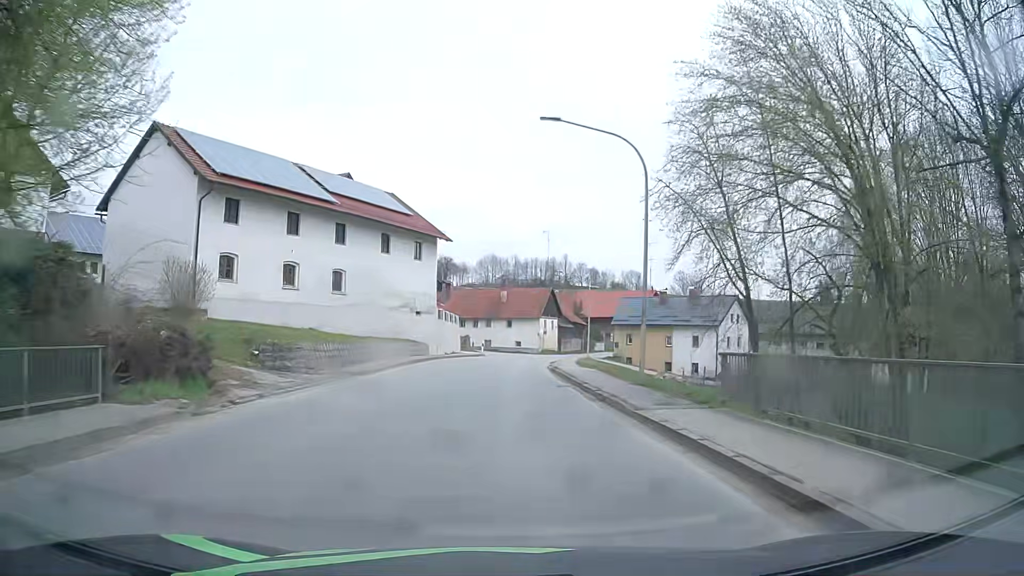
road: secondary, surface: asphalt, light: Day
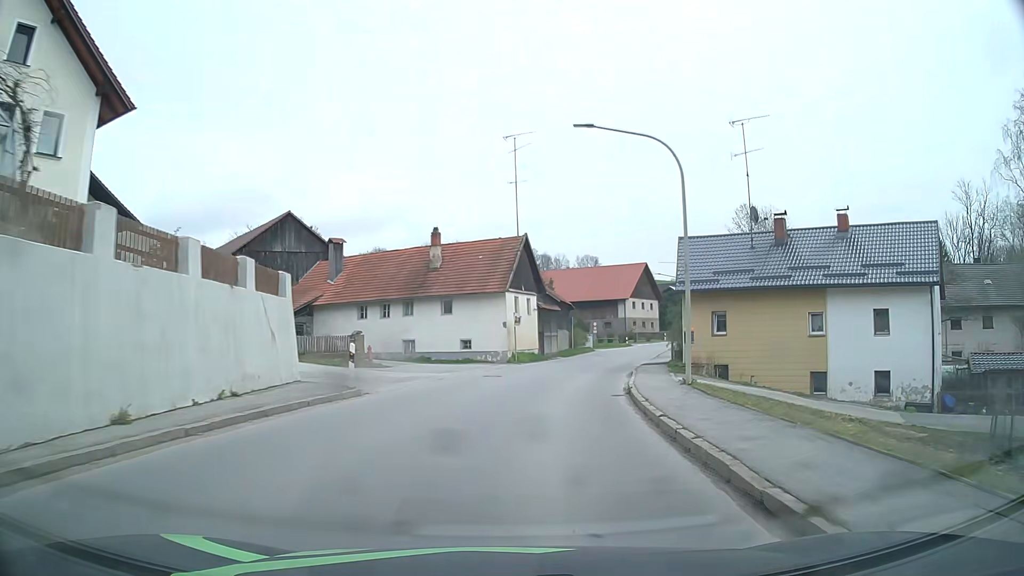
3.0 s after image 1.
(+0.1, +39.0) m; +4°
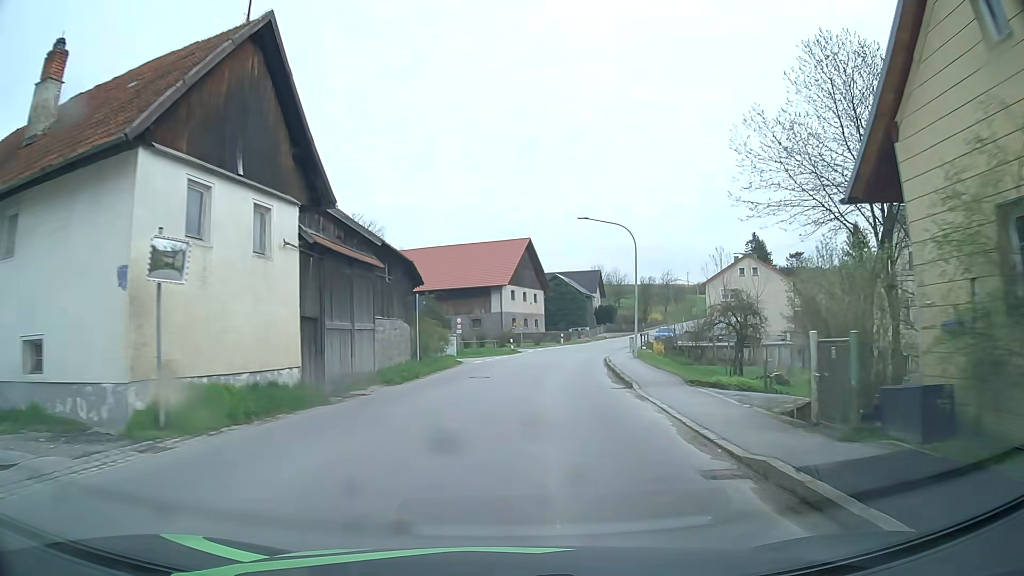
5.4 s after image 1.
(+3.4, +31.2) m; +12°
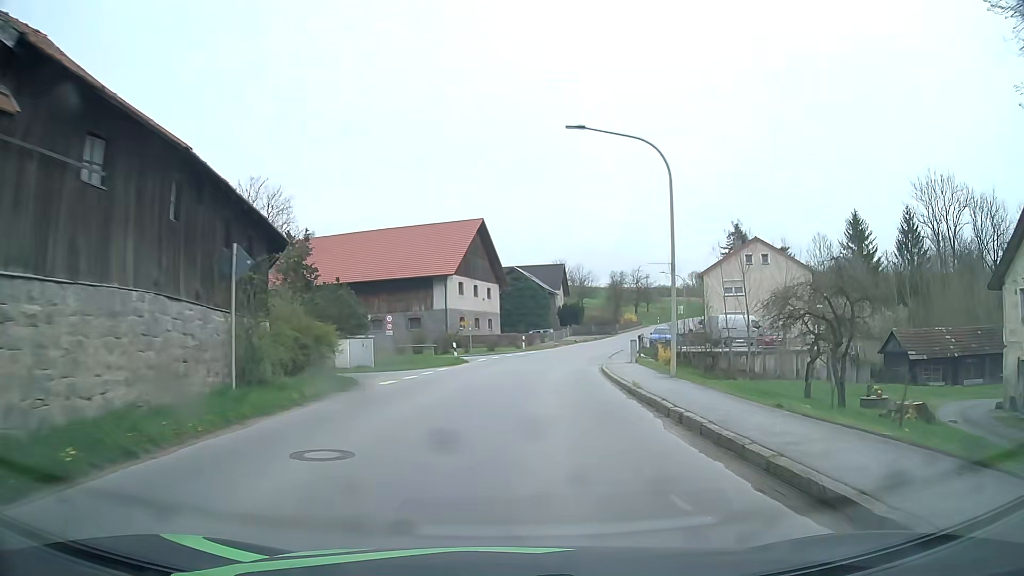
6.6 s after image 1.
(+0.6, +15.9) m; +4°
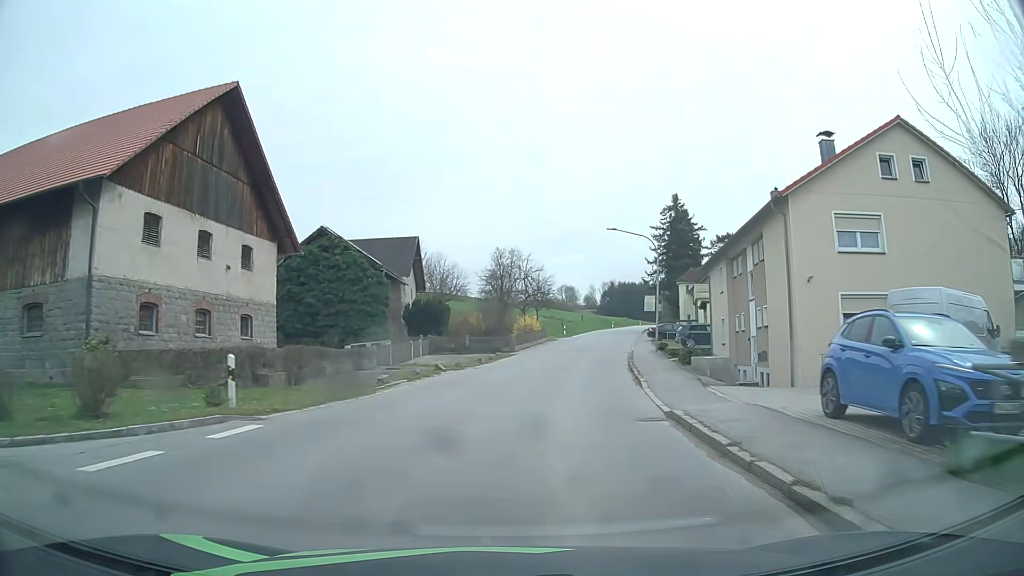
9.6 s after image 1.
(+3.3, +39.9) m; +11°
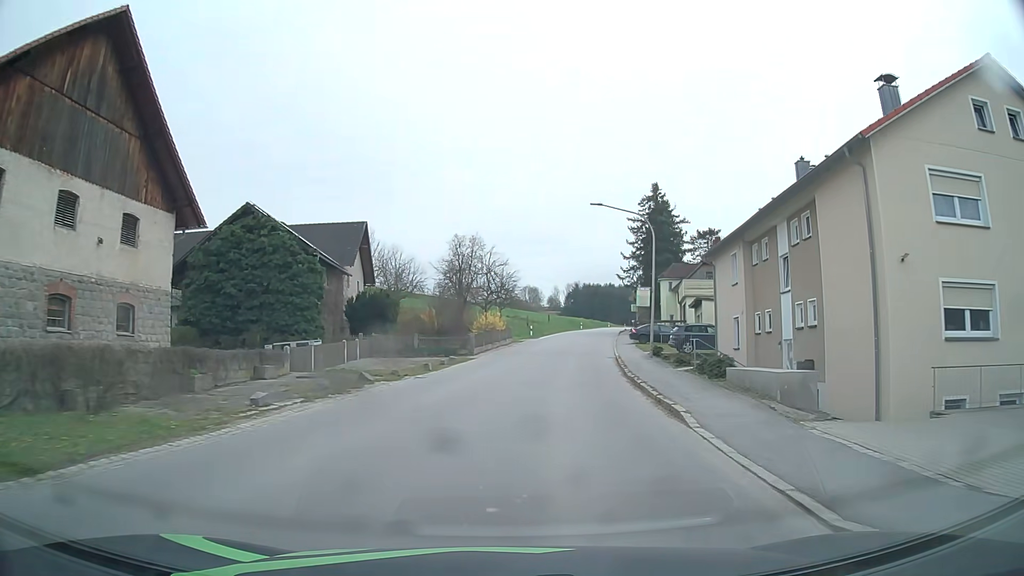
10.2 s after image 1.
(+0.2, +8.1) m; +4°
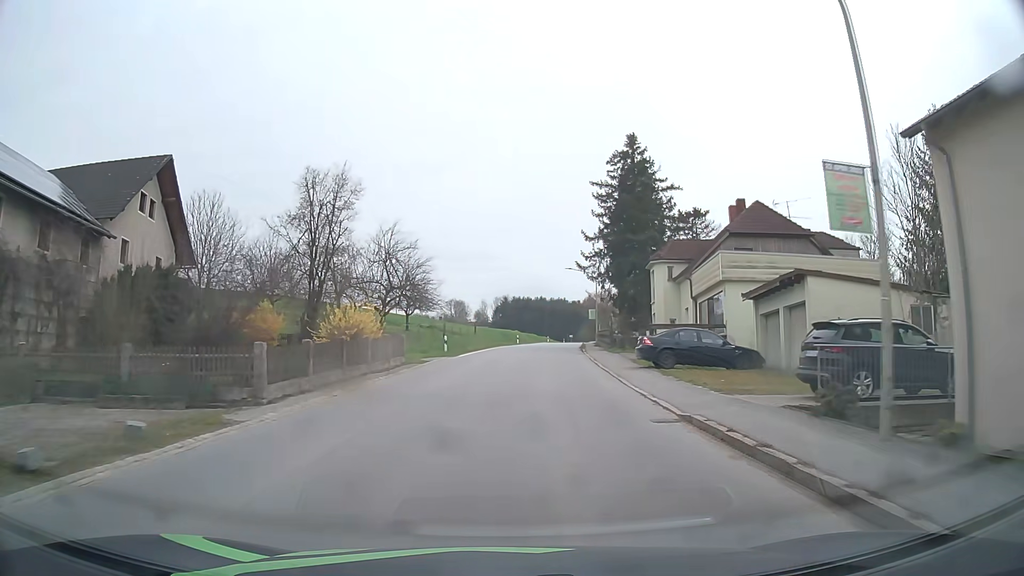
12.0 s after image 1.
(+1.5, +24.3) m; +6°
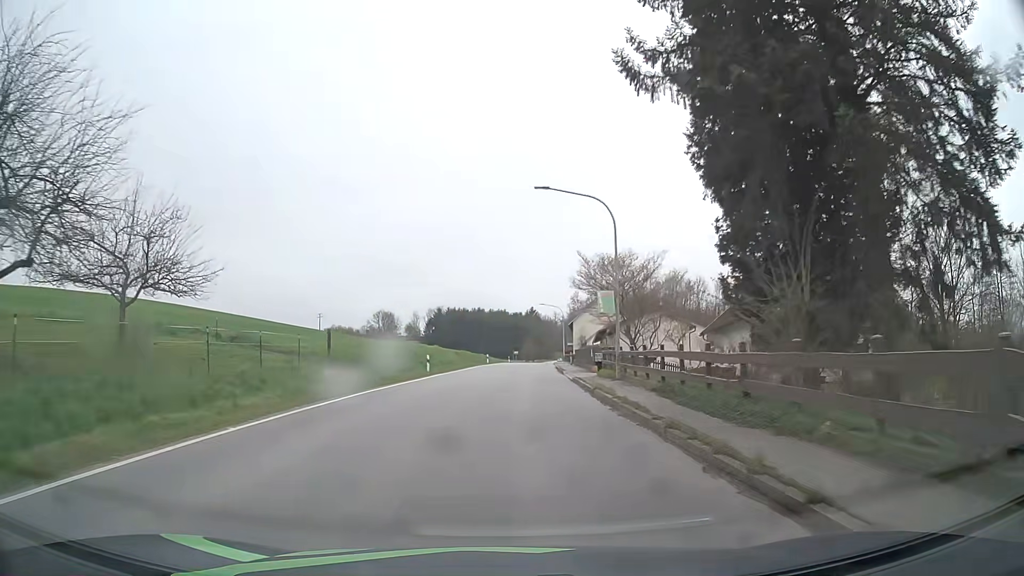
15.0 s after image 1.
(+2.1, +40.0) m; +5°
(0, +10) (0, +20) (0, +30) (+1, +40) (+1, +50) (+2, +60) (+3, +70) (+3, +80) (+4, +90) (+5, +100) m
